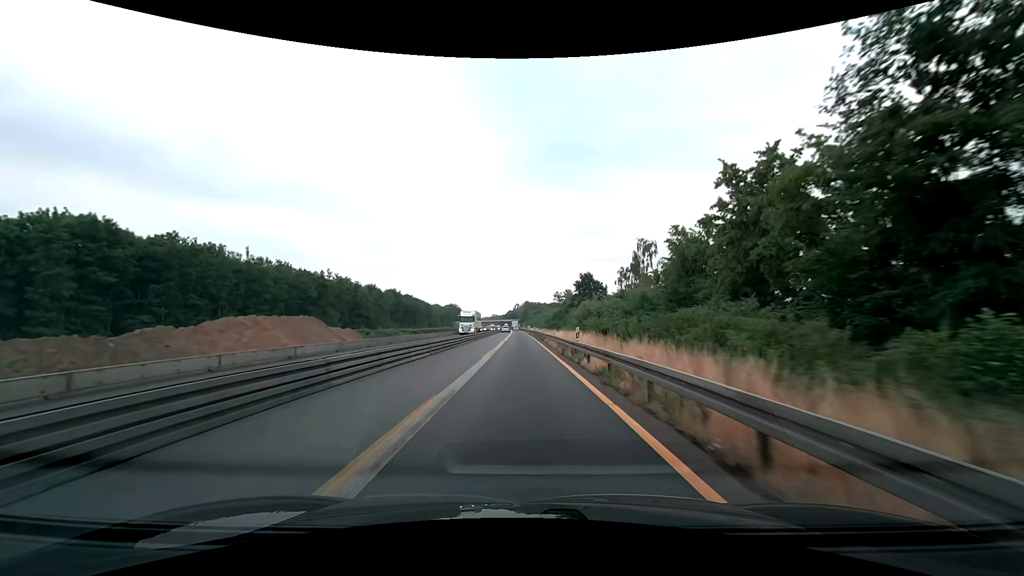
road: motorway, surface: asphalt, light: Day
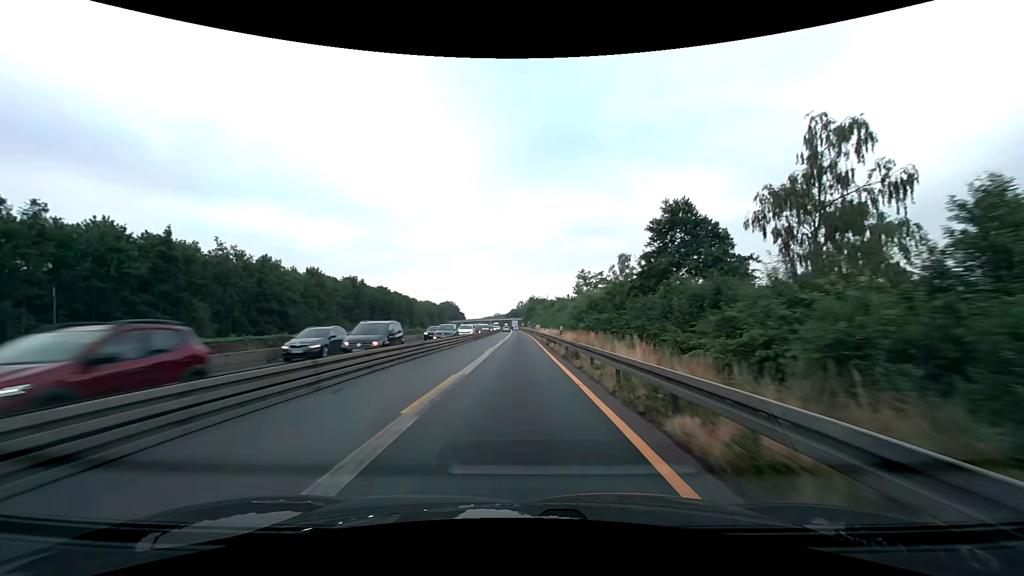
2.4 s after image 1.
(-0.1, +50.0) m; 0°
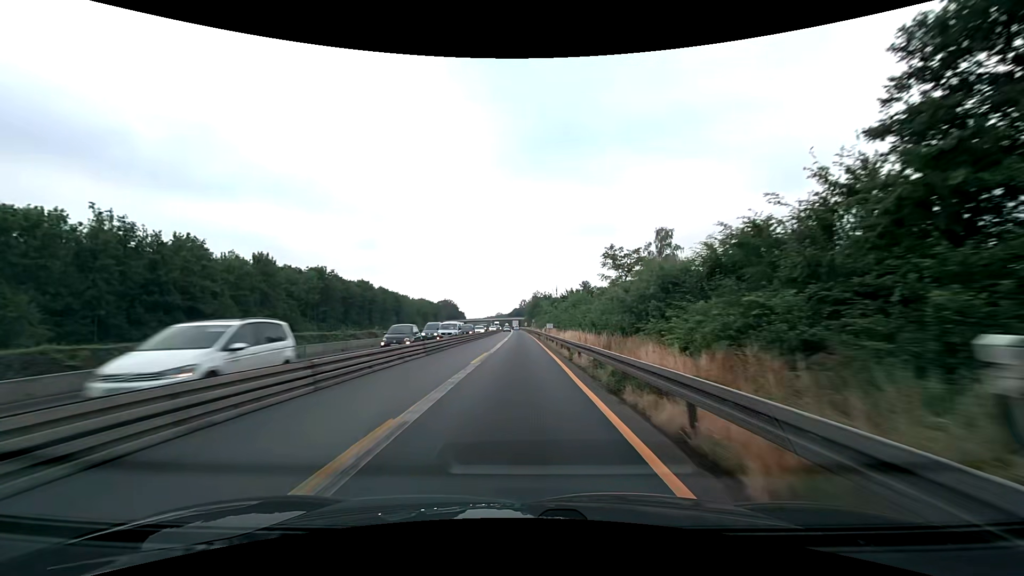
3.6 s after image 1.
(-0.2, +24.9) m; -1°
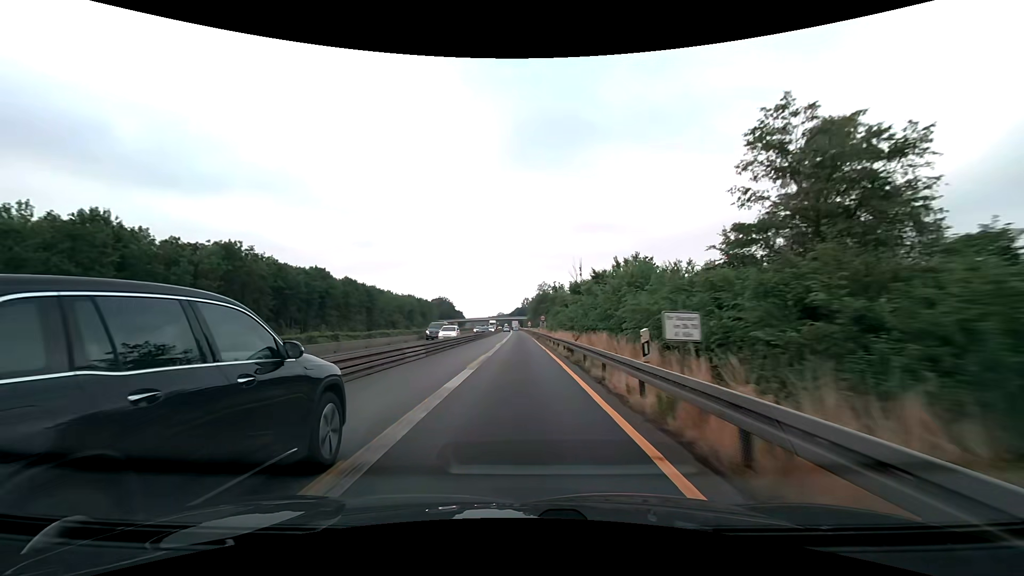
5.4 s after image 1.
(-0.2, +37.5) m; 0°
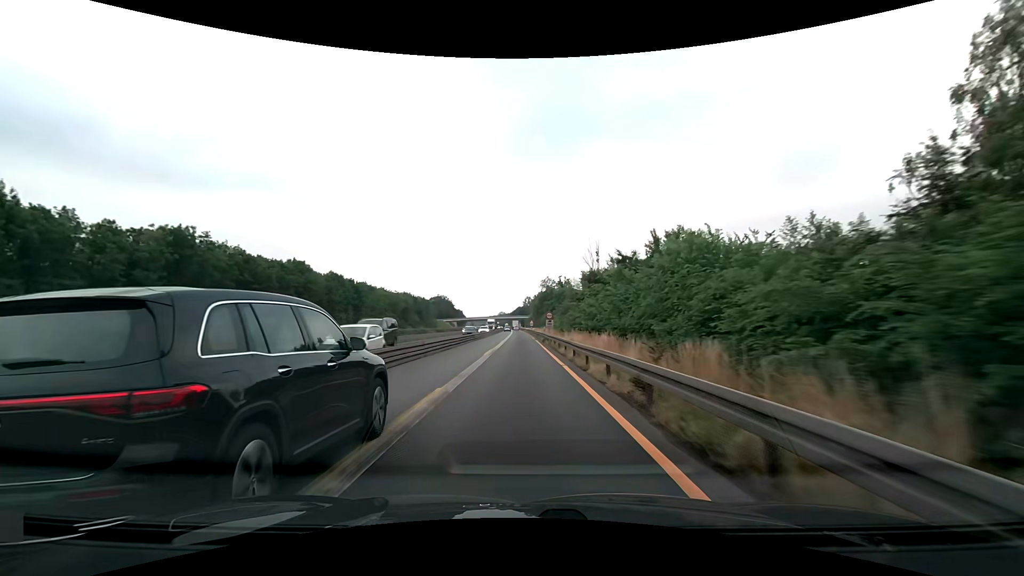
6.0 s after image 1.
(0.0, +12.5) m; 0°
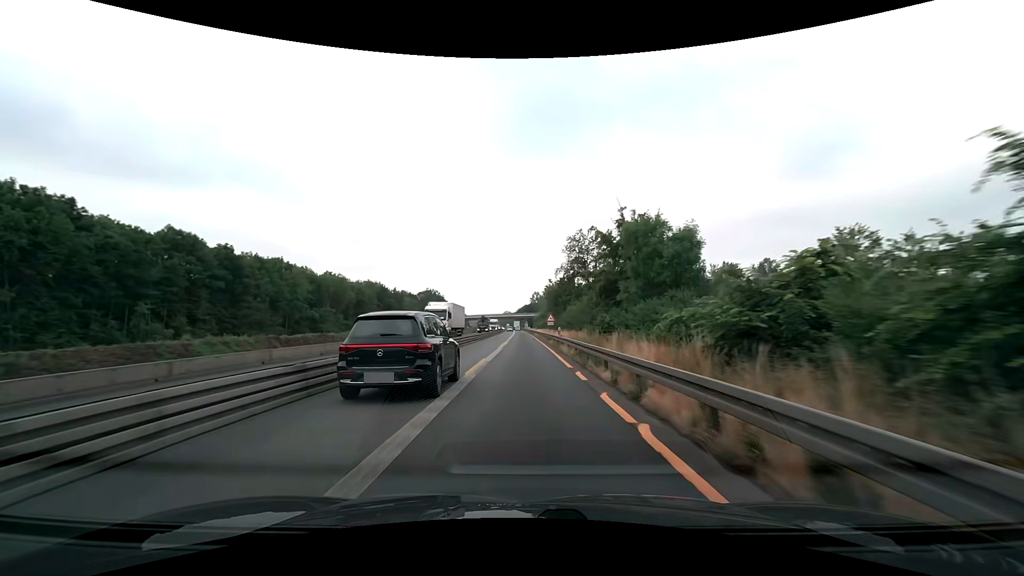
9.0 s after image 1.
(-0.5, +62.6) m; -1°
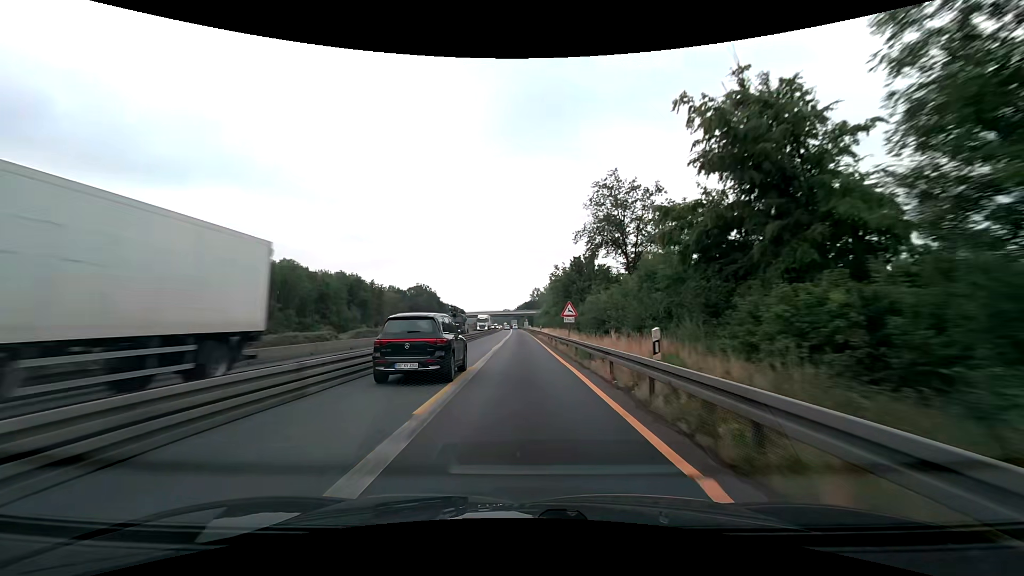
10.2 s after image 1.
(0.0, +25.1) m; 0°
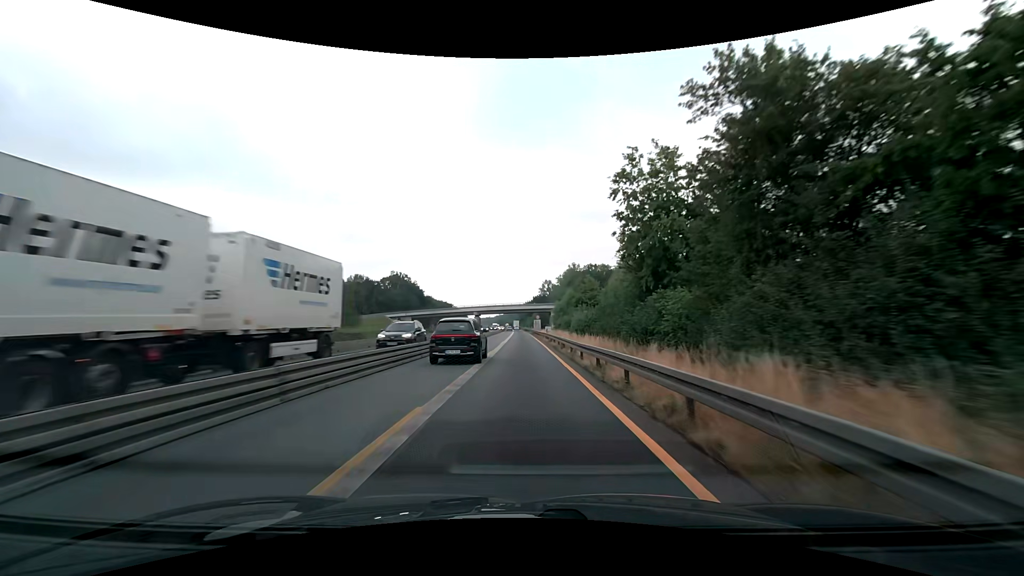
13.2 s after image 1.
(-0.4, +62.6) m; -1°
(0, +10) (0, +20) (0, +30) (0, +40) (0, +50) (0, +60) (0, +70) (0, +80) (0, +90) (-1, +100) m
